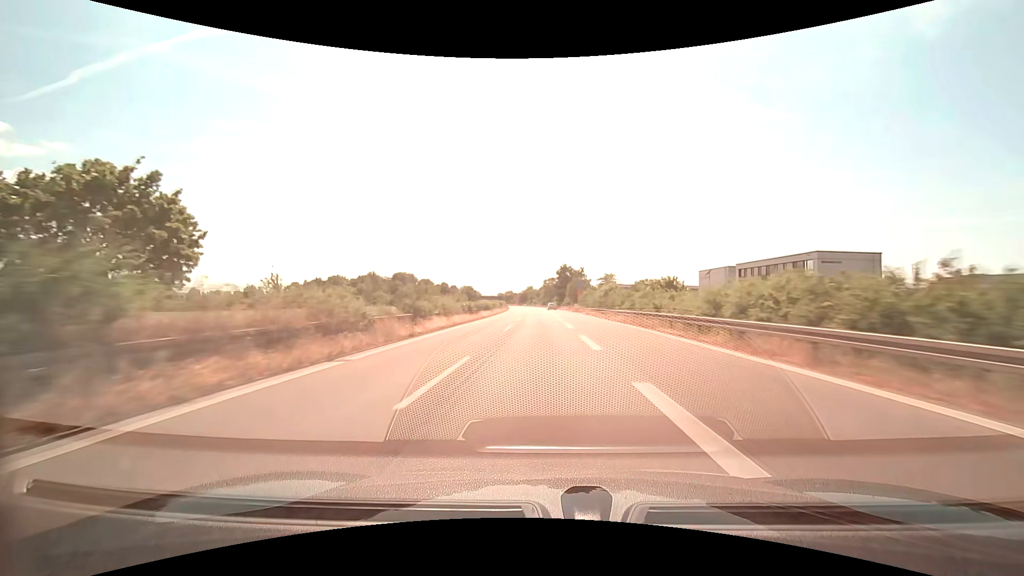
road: trunk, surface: asphalt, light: Day
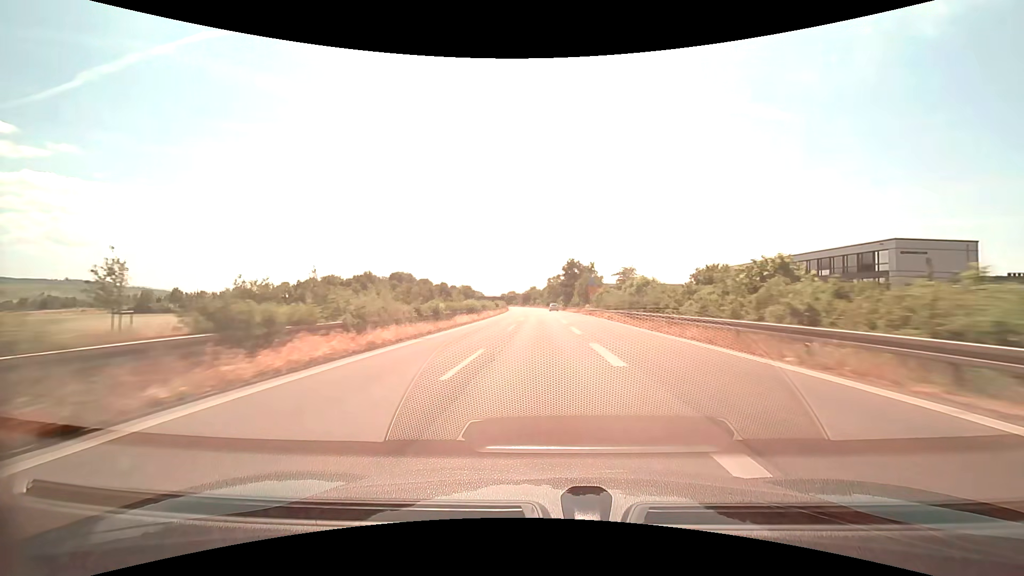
(-0.1, +15.7) m; 0°
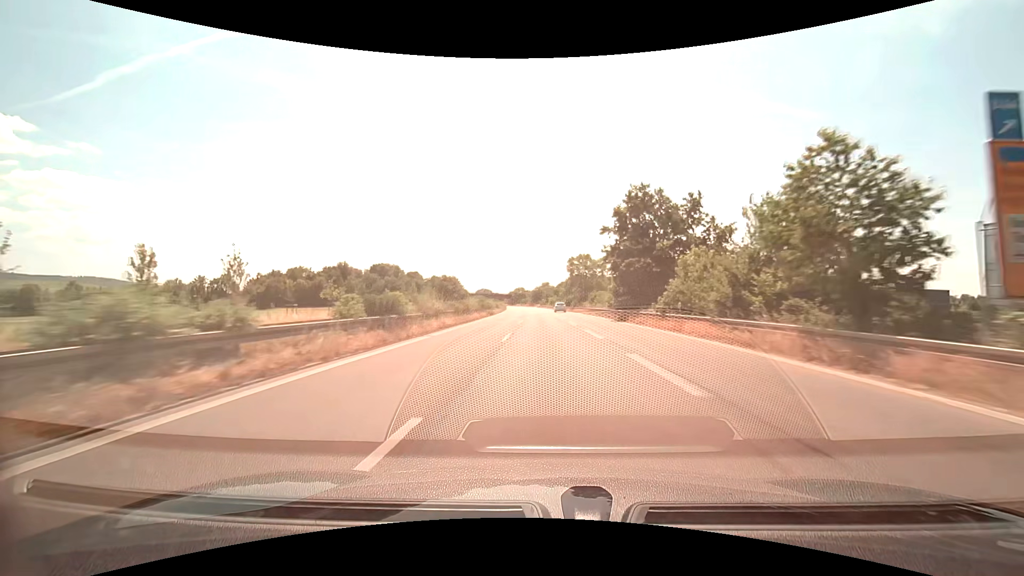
(-0.9, +62.9) m; -1°
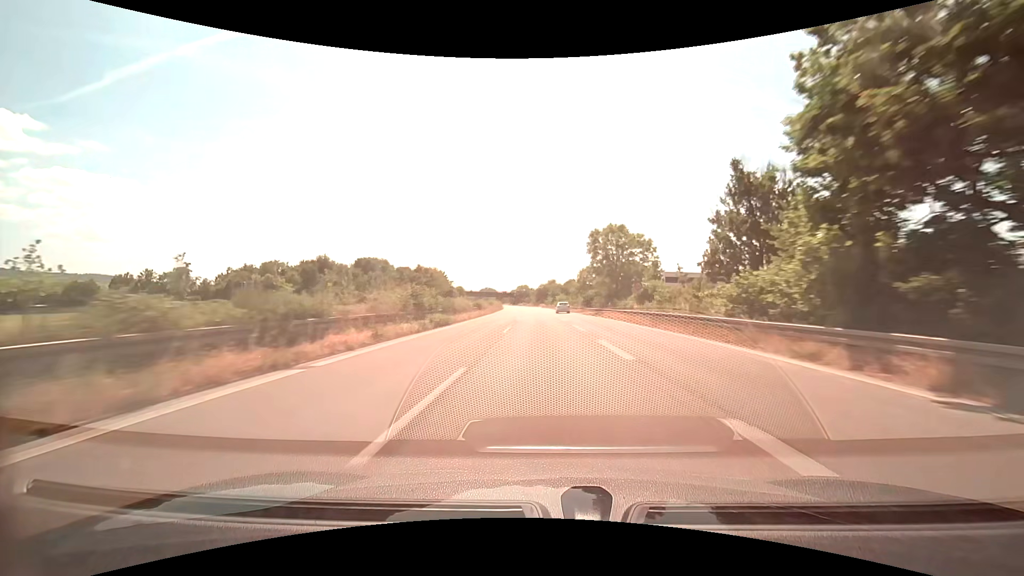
(-0.2, +31.5) m; -1°
(0, +10) (0, +20) (0, +30) (-1, +40) (-1, +50) (-1, +60) (-2, +70) (-2, +80) (-3, +90) (-3, +100) m
